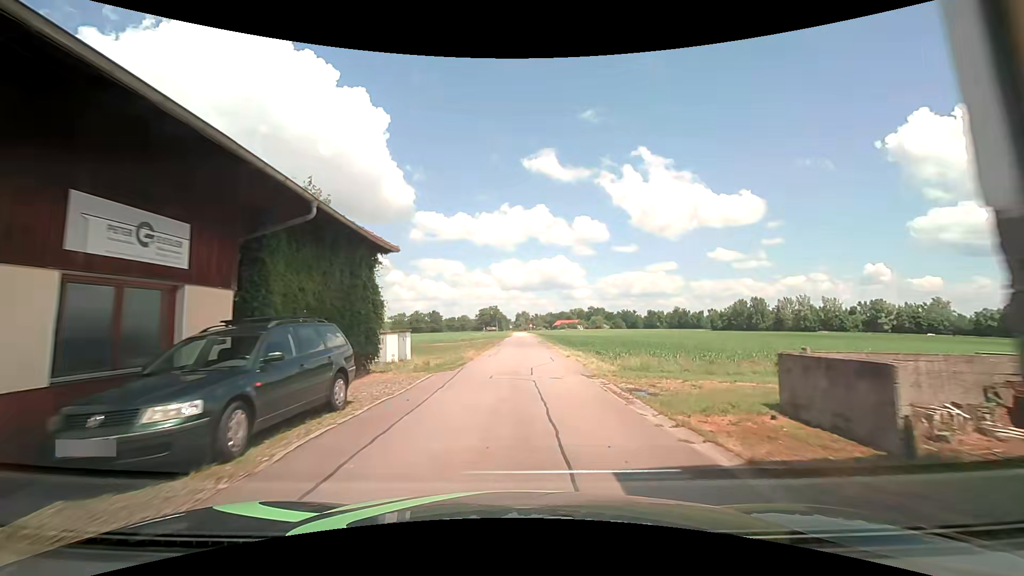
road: unclassified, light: Day
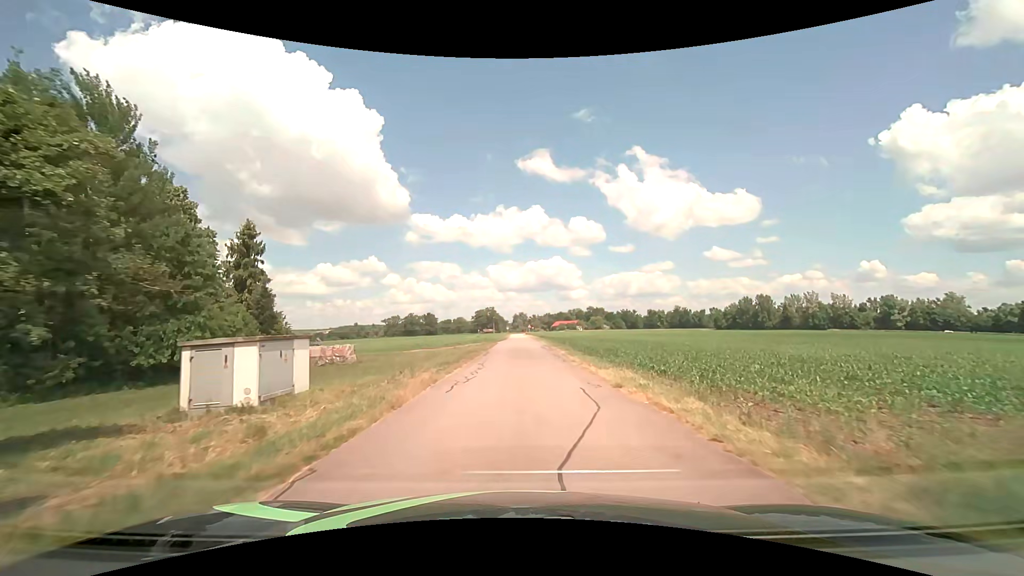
(0.0, +12.9) m; 0°
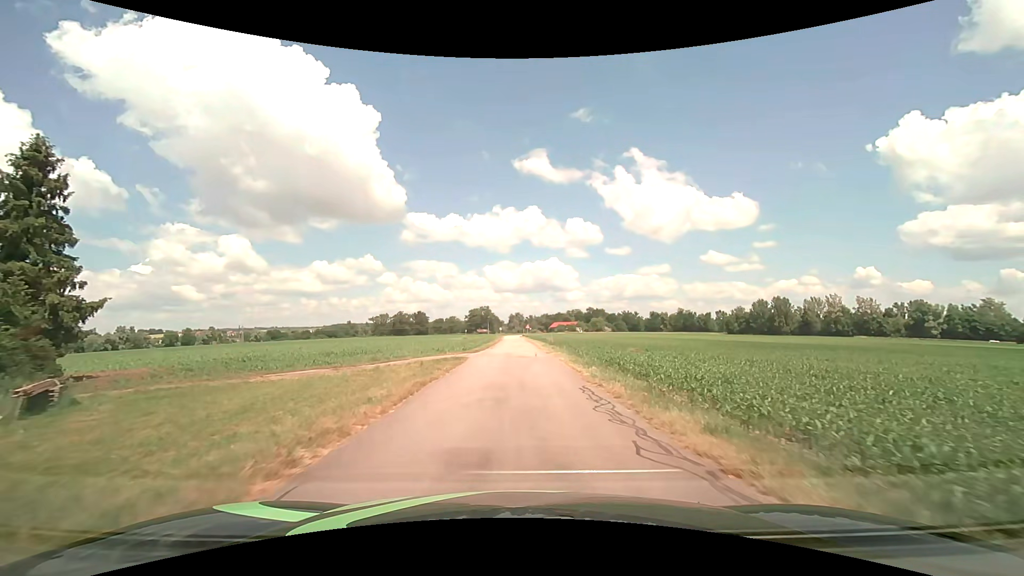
(+0.2, +26.5) m; +1°
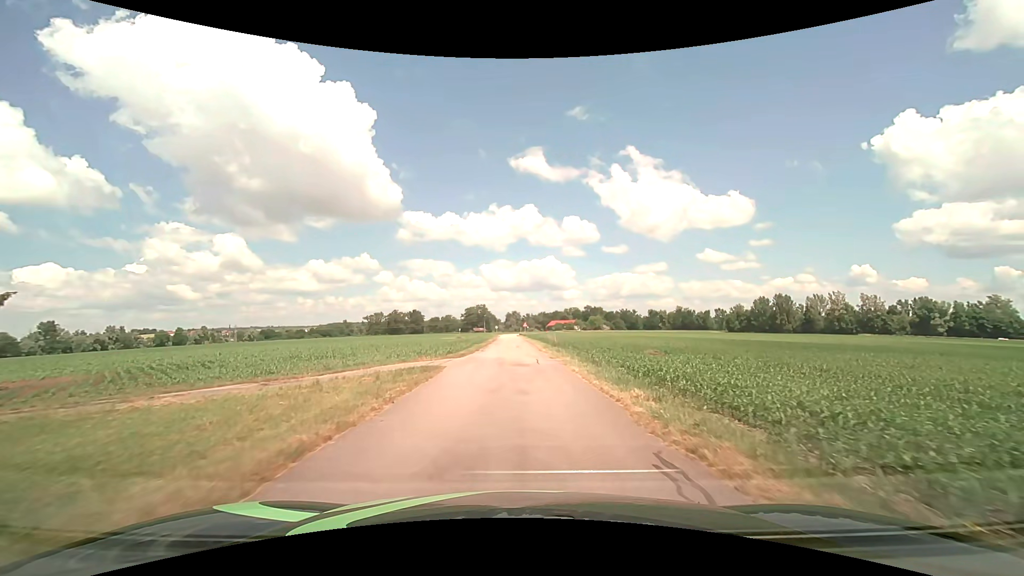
(0.0, +6.7) m; +1°
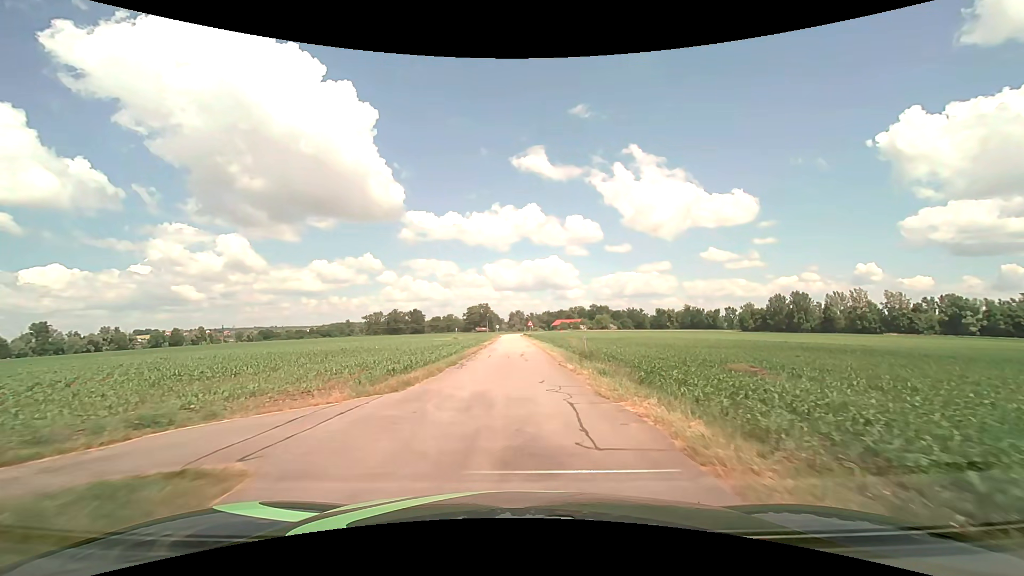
(-0.1, +13.7) m; -1°
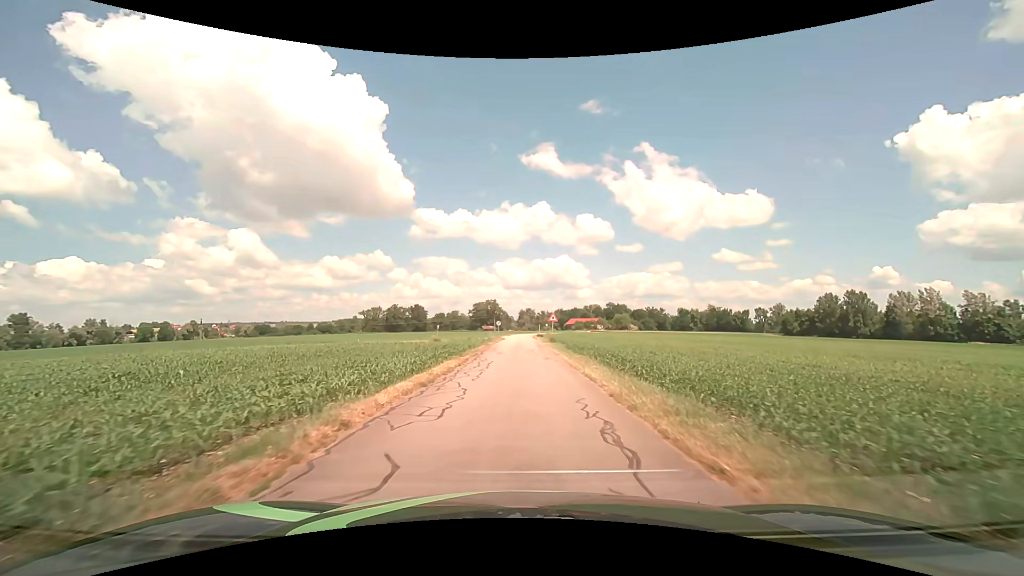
(-0.2, +35.6) m; -1°
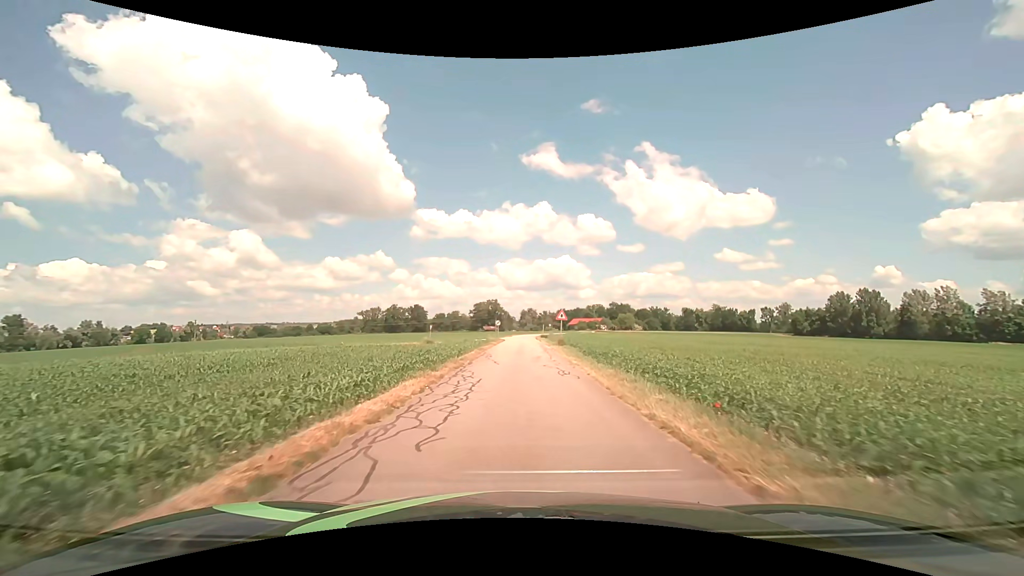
(0.0, +7.4) m; 0°
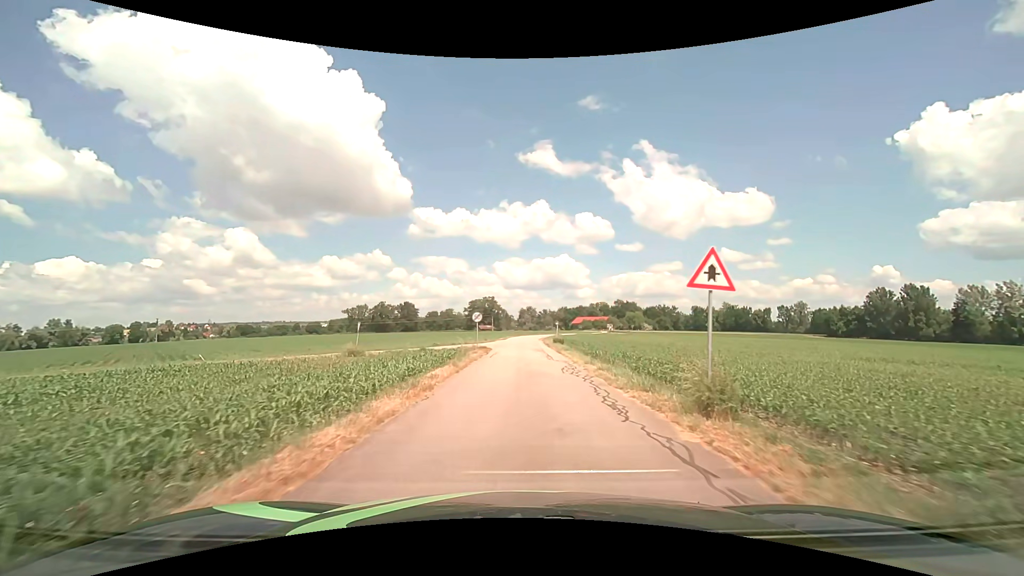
(0.0, +28.9) m; 0°
